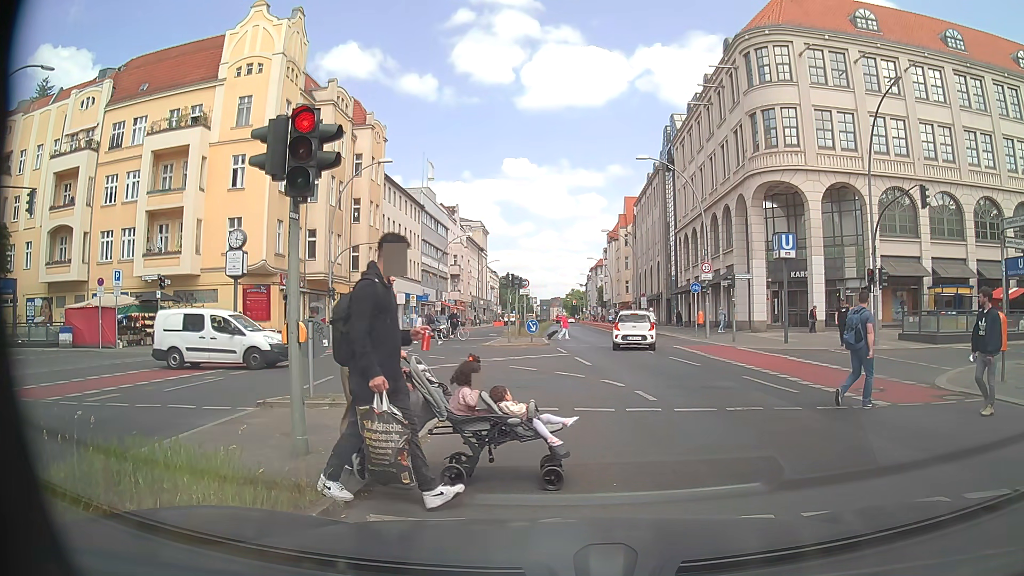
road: primary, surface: asphalt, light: Day
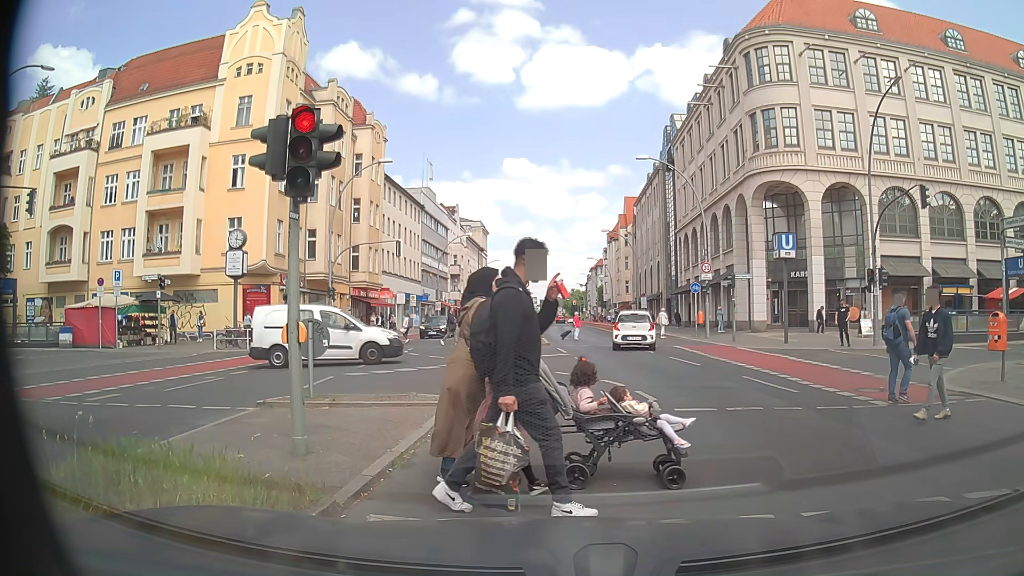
(0.0, 0.0) m; 0°
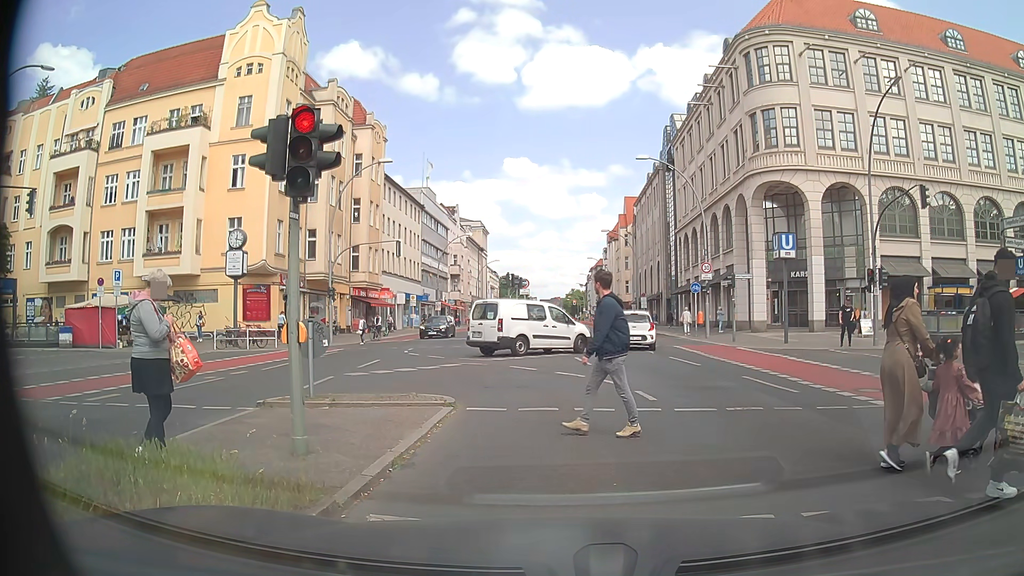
(0.0, 0.0) m; 0°
